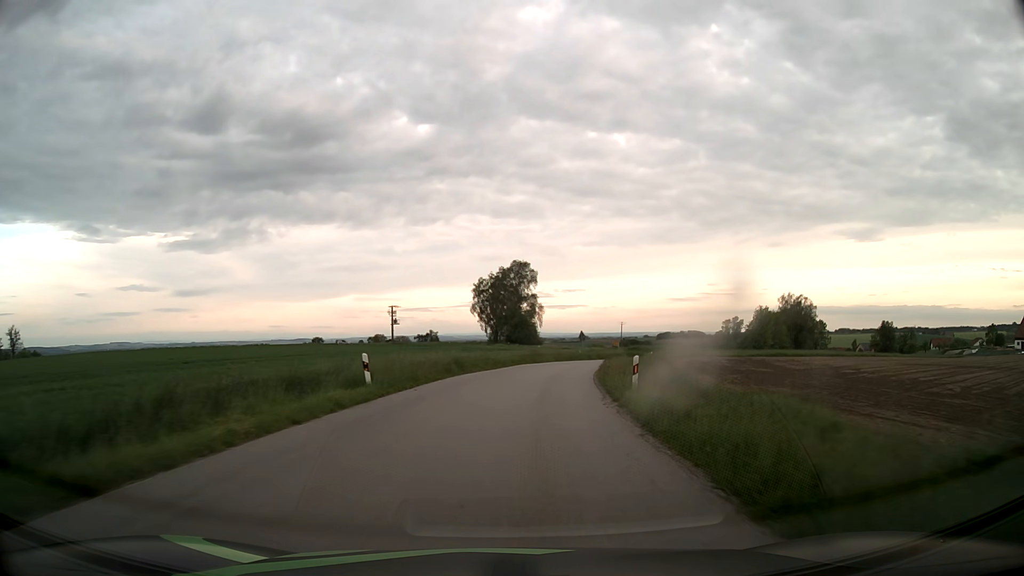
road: tertiary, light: Day
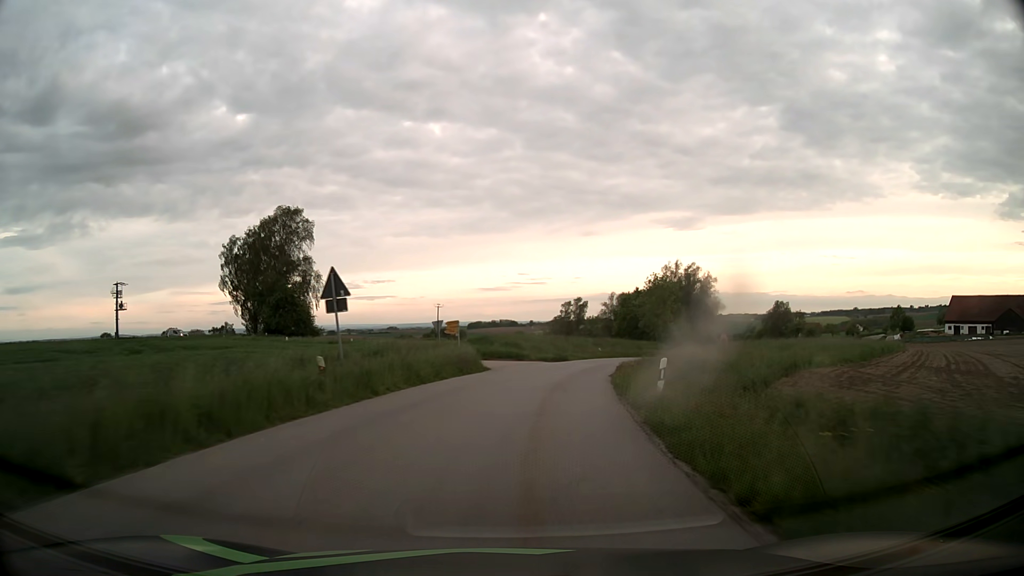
(+7.1, +53.1) m; +16°
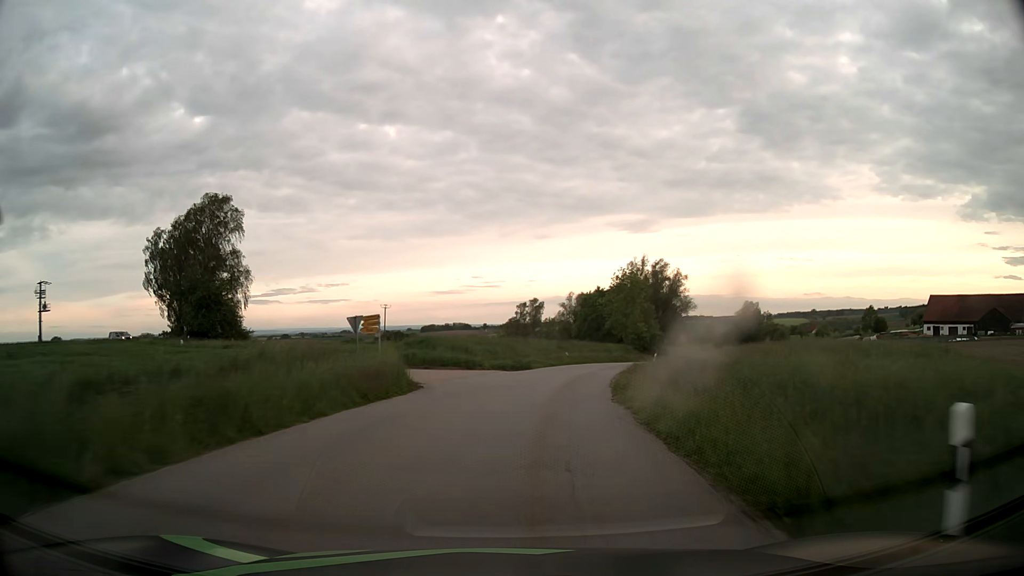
(+0.4, +10.8) m; +4°
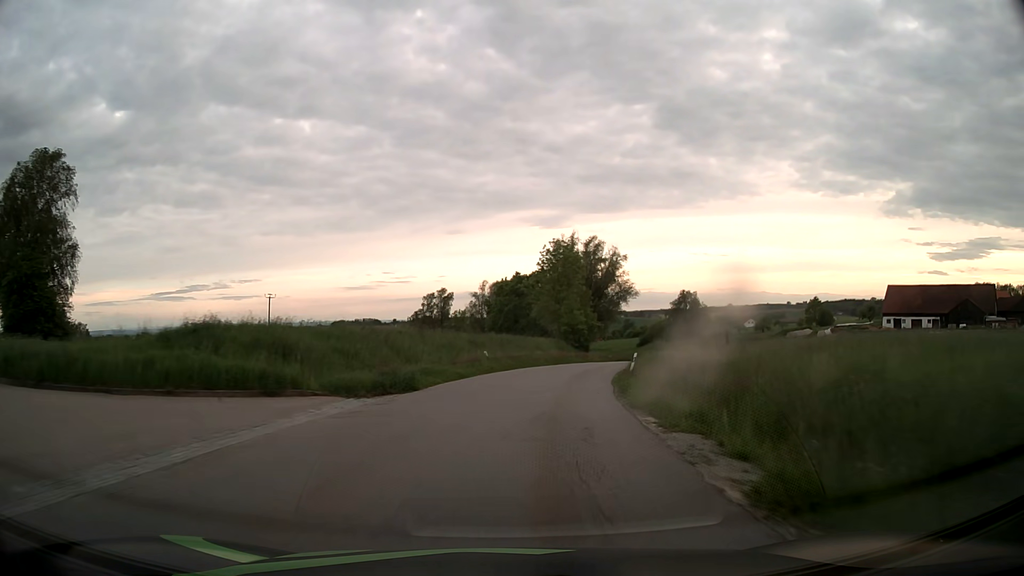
(+1.5, +21.6) m; +8°
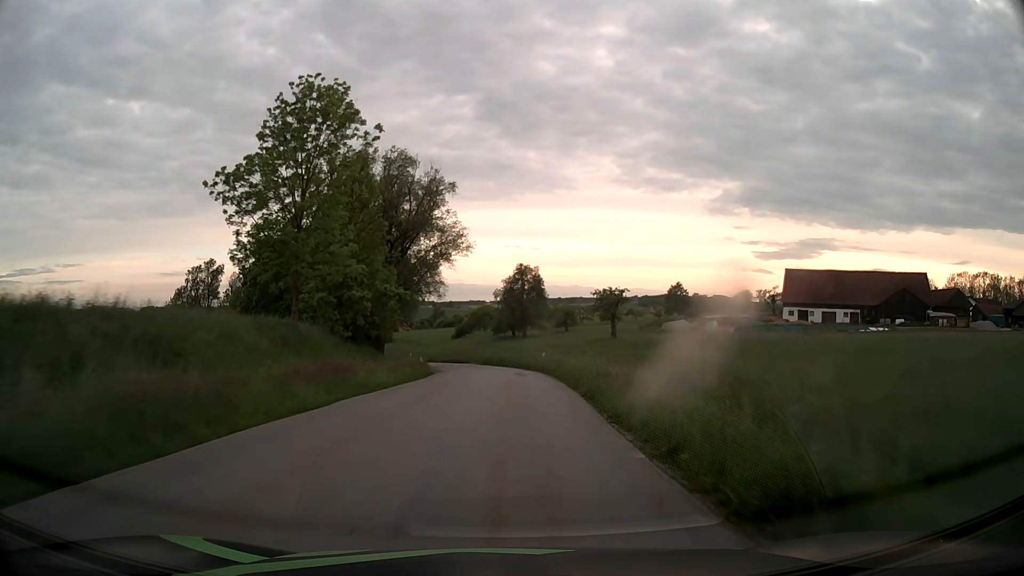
(+6.0, +42.9) m; +16°
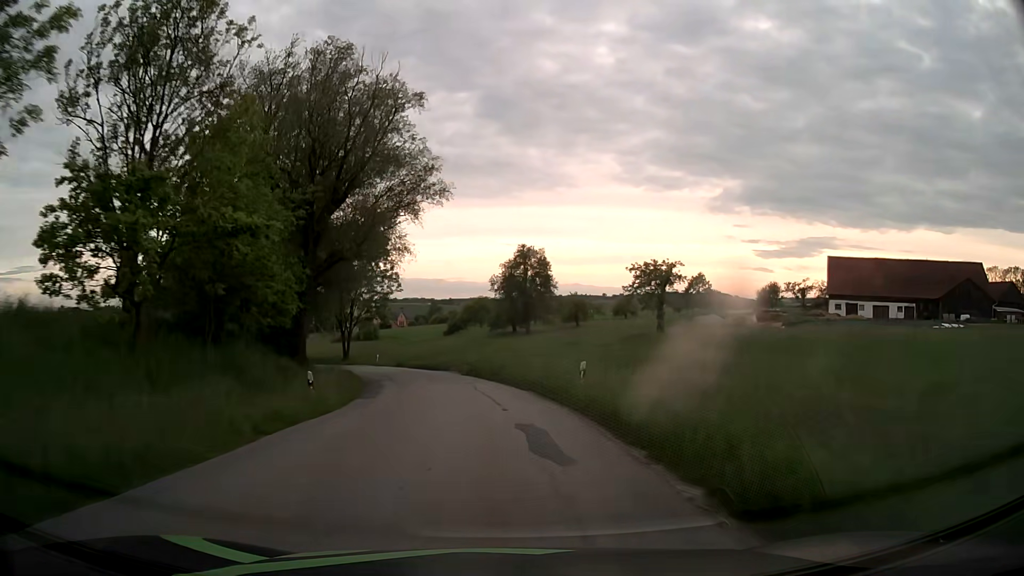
(+0.4, +21.8) m; +1°
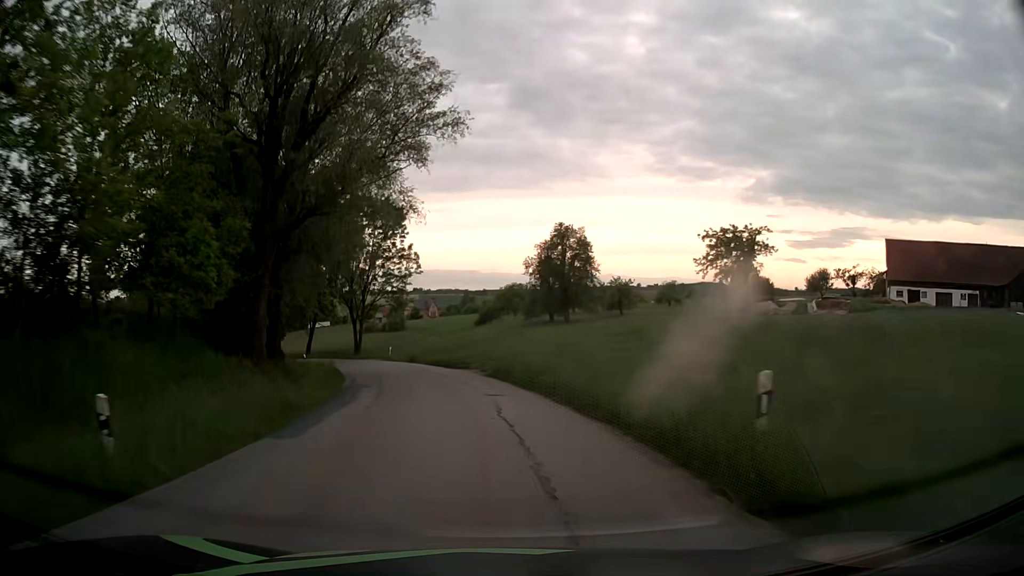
(-0.2, +10.8) m; -3°
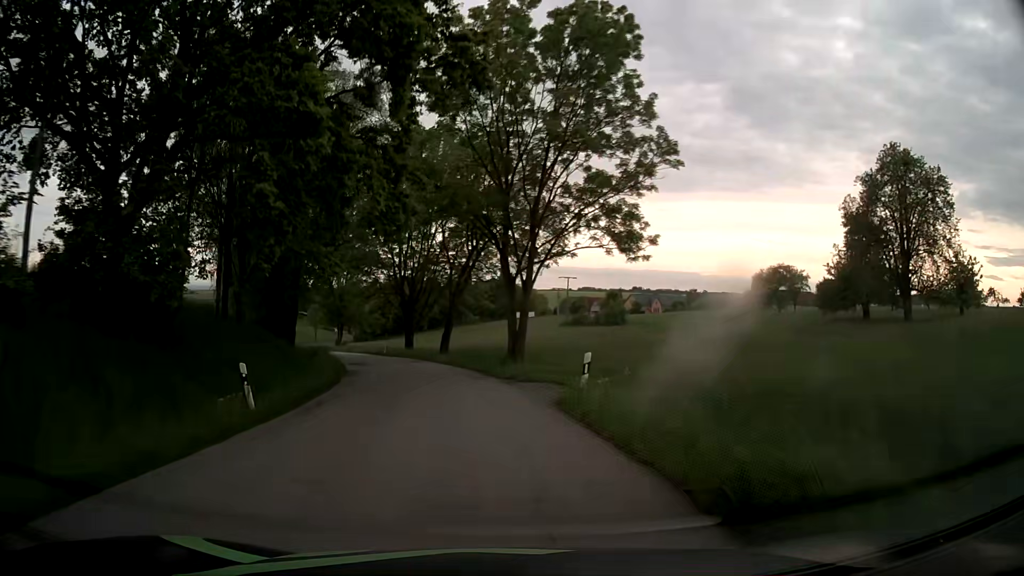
(-6.1, +40.4) m; -18°
(0, +10) (-1, +20) (-3, +30) (-6, +39) (-8, +49) (-12, +58) (-16, +68) (-20, +77) (-24, +86) (-29, +95) m
